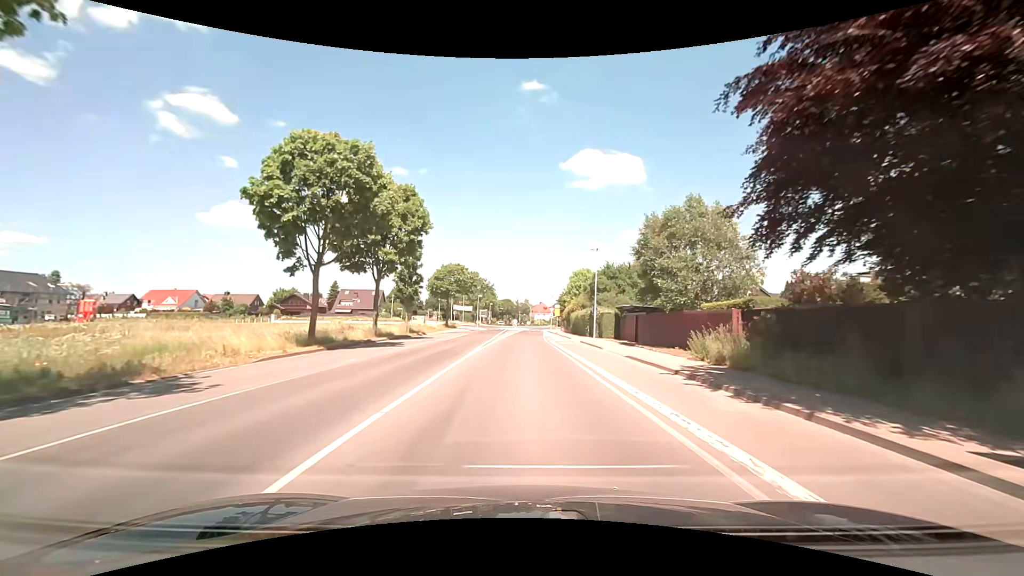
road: secondary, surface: asphalt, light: Day
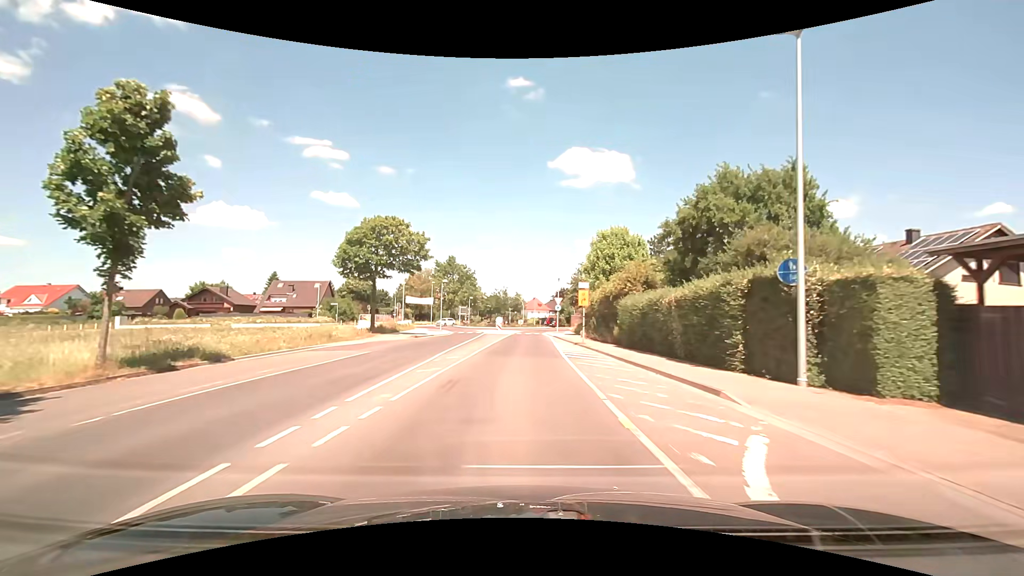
(+0.2, +34.3) m; +1°
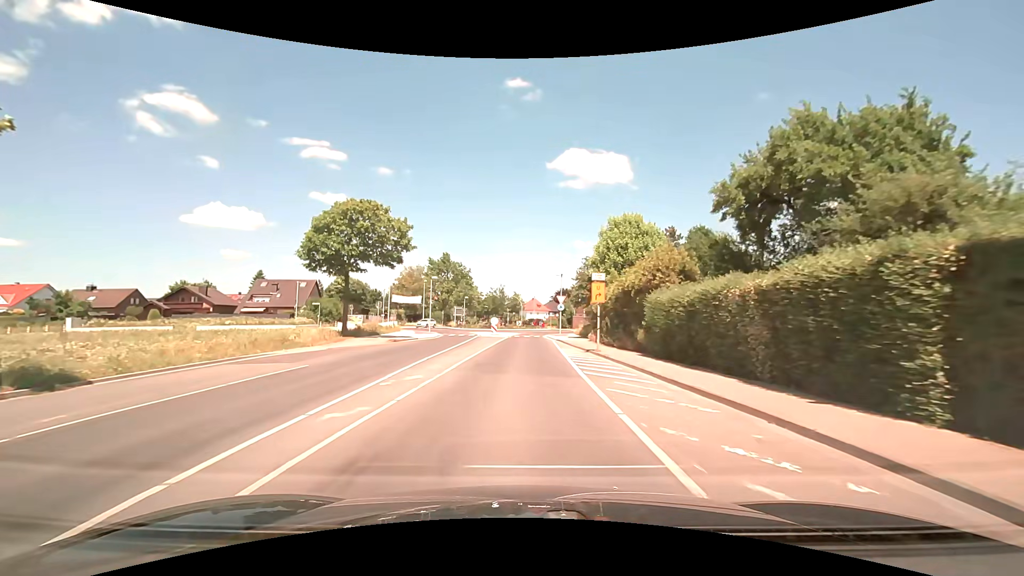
(0.0, +6.2) m; 0°
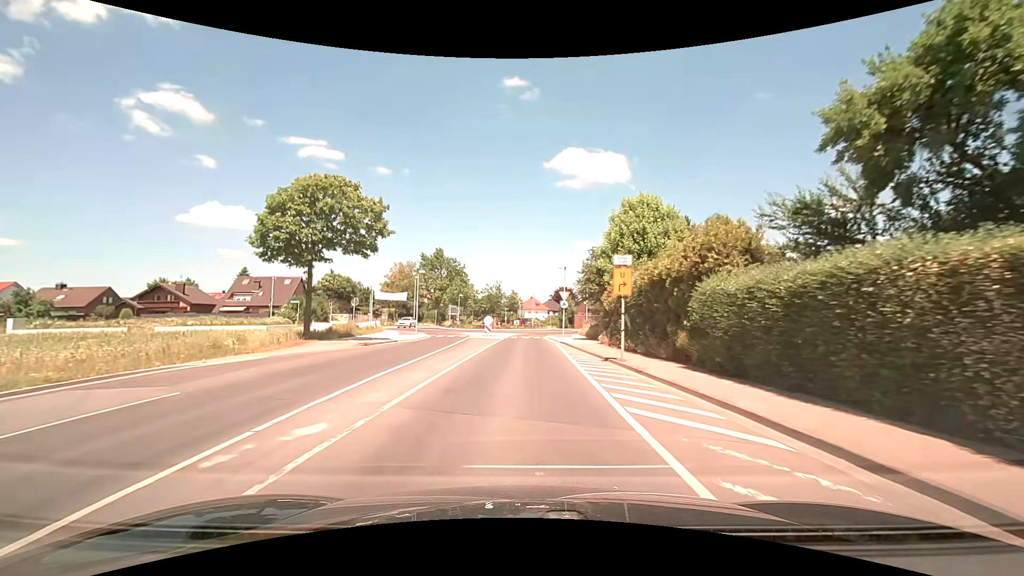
(0.0, +5.9) m; 0°
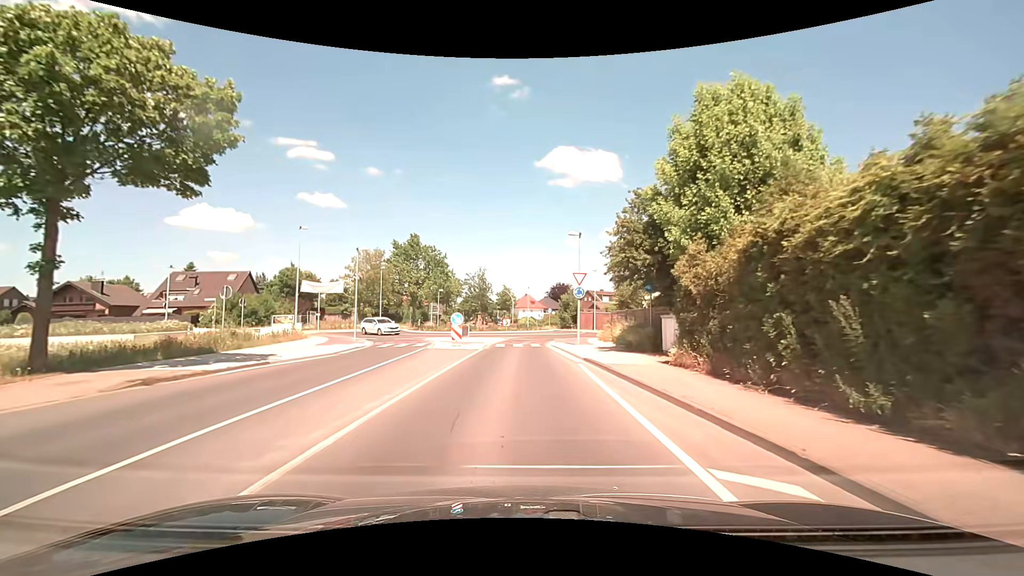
(+0.2, +16.0) m; 0°
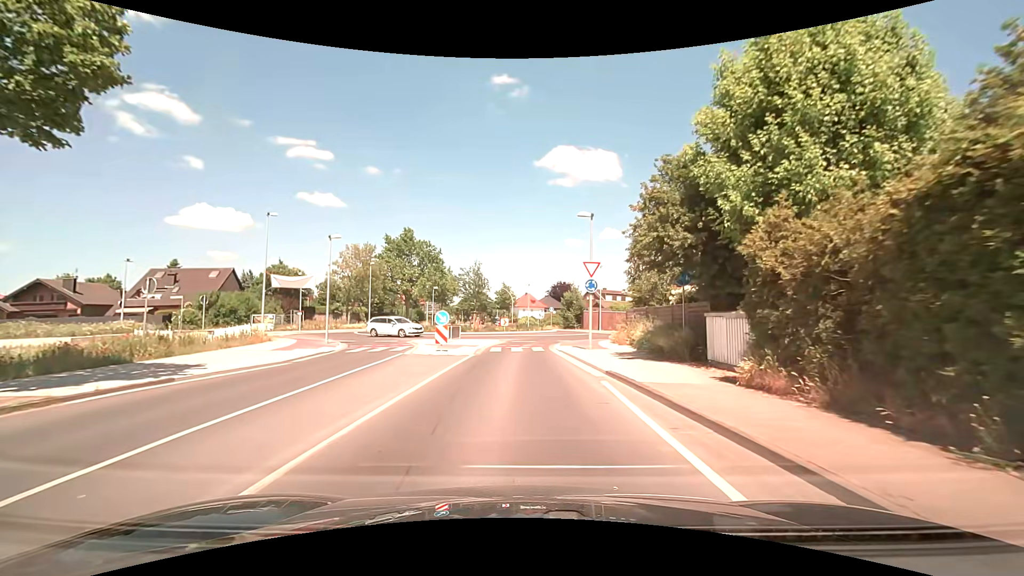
(0.0, +4.7) m; 0°
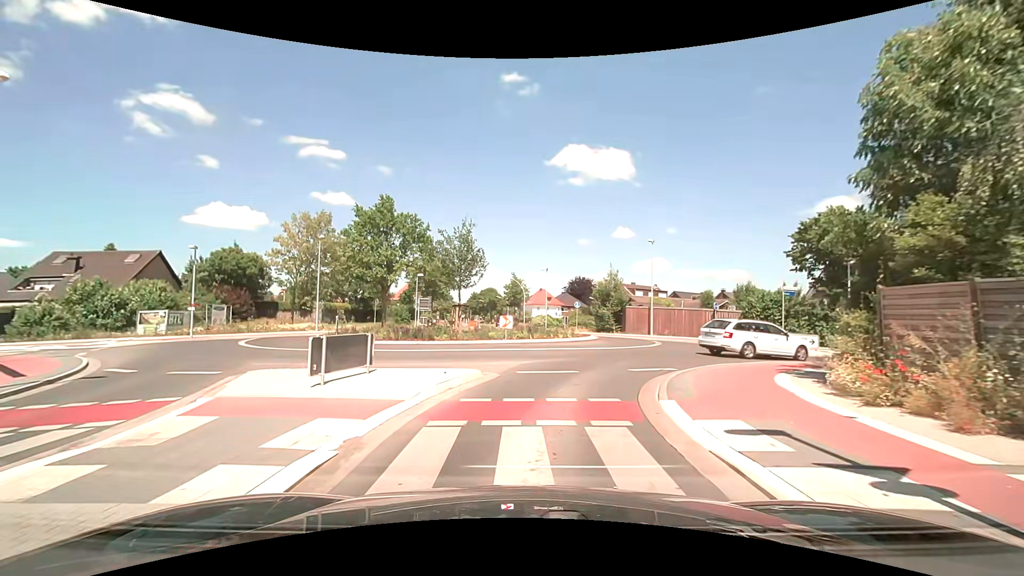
(-0.1, +19.0) m; -1°
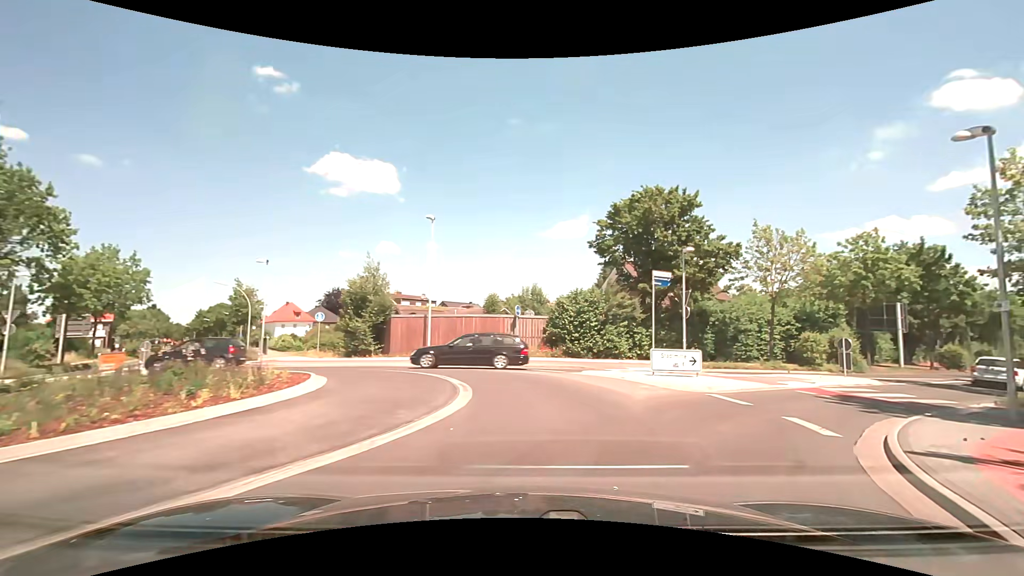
(+1.9, +15.0) m; +26°
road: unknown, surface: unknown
(0, +10) (-4, +19) (-12, +25) (-19, +31) (-24, +40) (-30, +48) (-35, +57) (-39, +66) (-44, +75) (-49, +83) m
